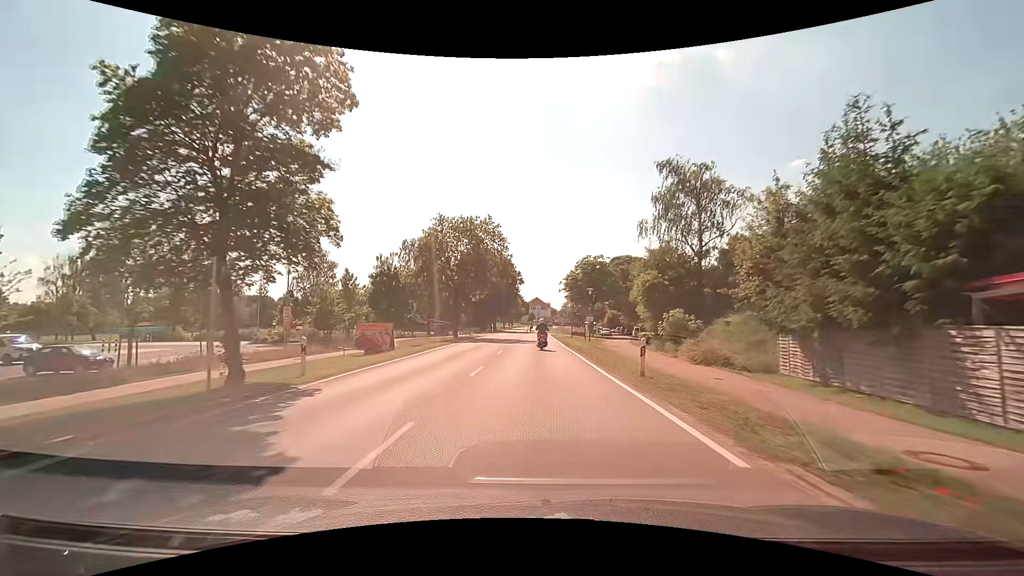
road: tertiary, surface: asphalt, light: Day
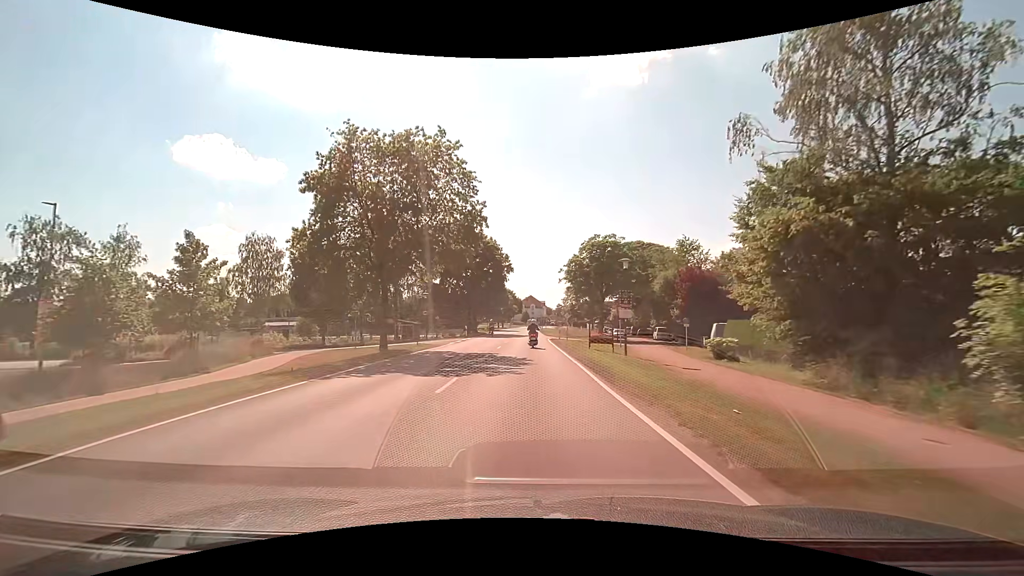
(+0.1, +21.1) m; +1°
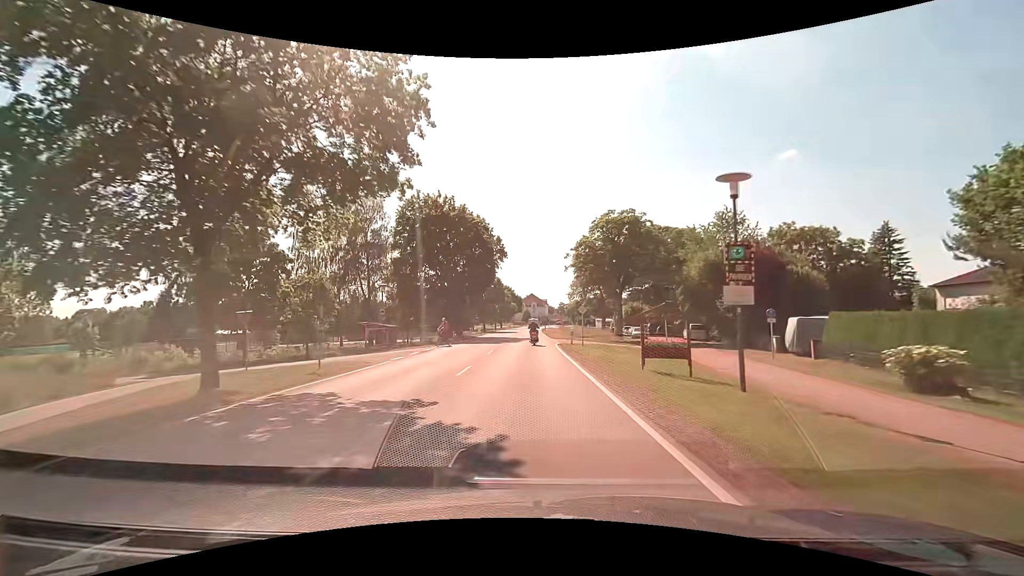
(0.0, +14.3) m; 0°
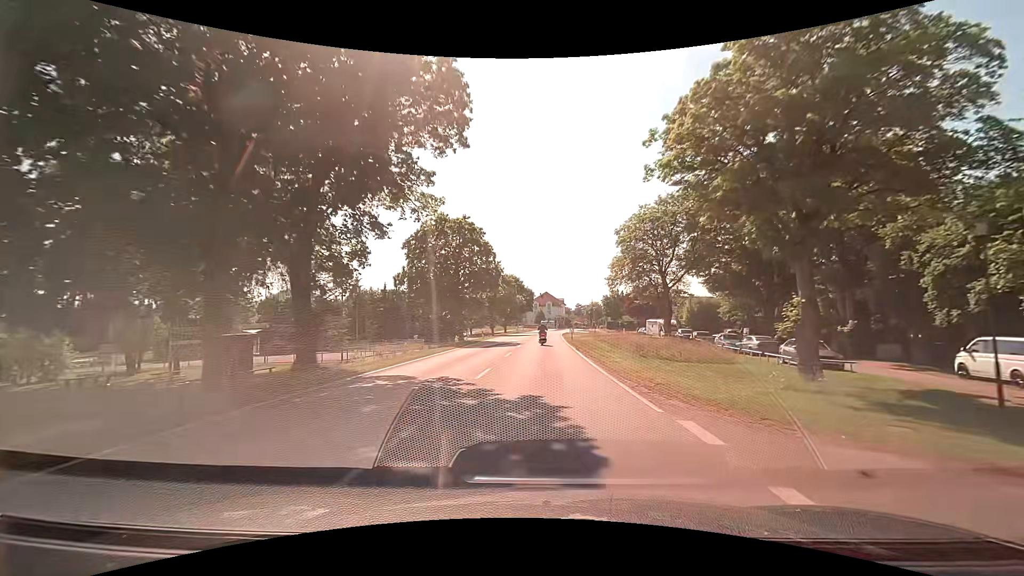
(-0.7, +36.7) m; -2°
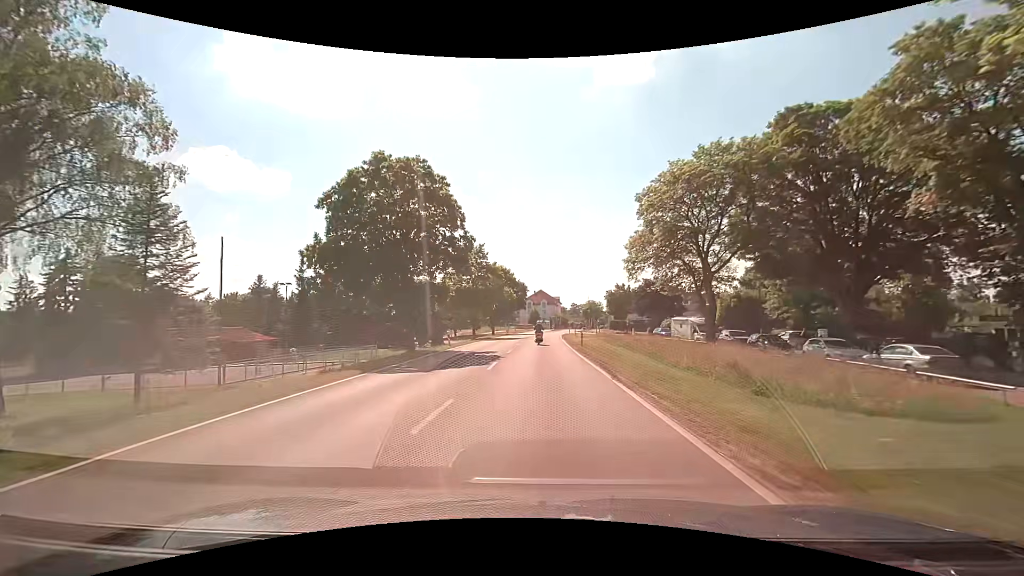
(+0.1, +15.7) m; +1°
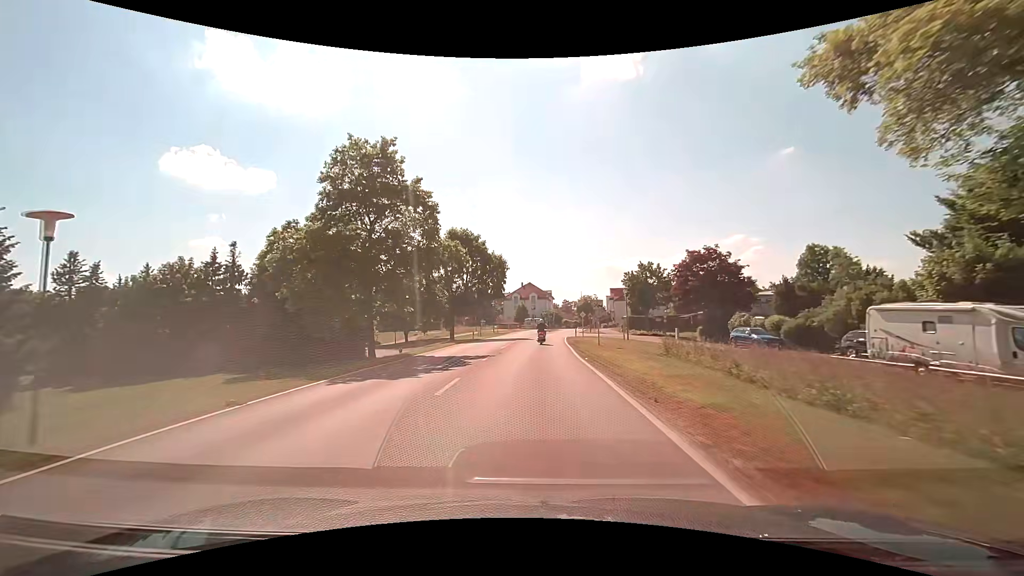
(+0.3, +32.8) m; +1°
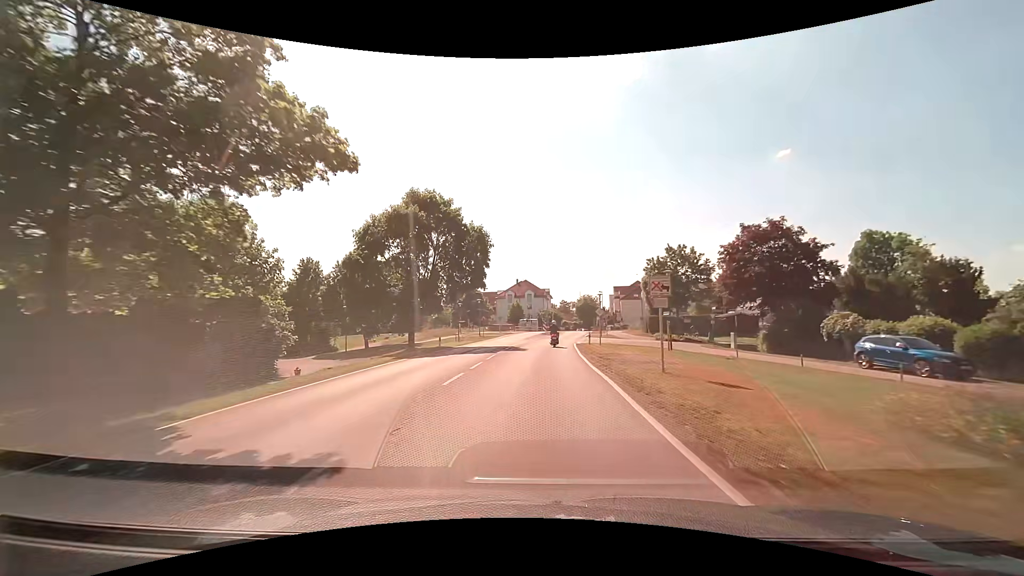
(0.0, +16.2) m; 0°
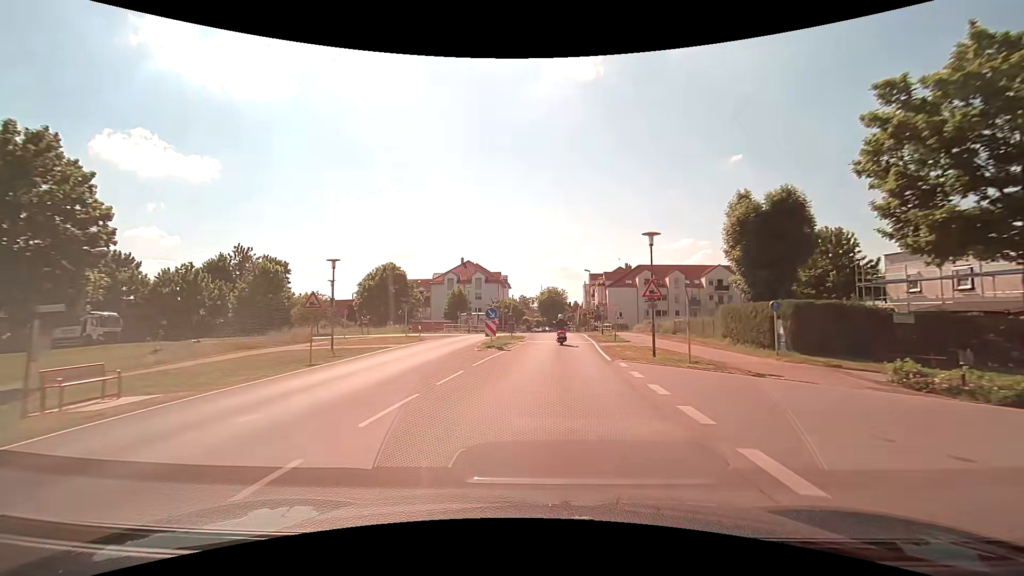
(+0.9, +40.3) m; +4°
(0, +10) (+1, +20) (+1, +30) (+2, +40) (+2, +50) (+3, +60) (+3, +70) (+4, +80) (+4, +90) (+4, +100) m
